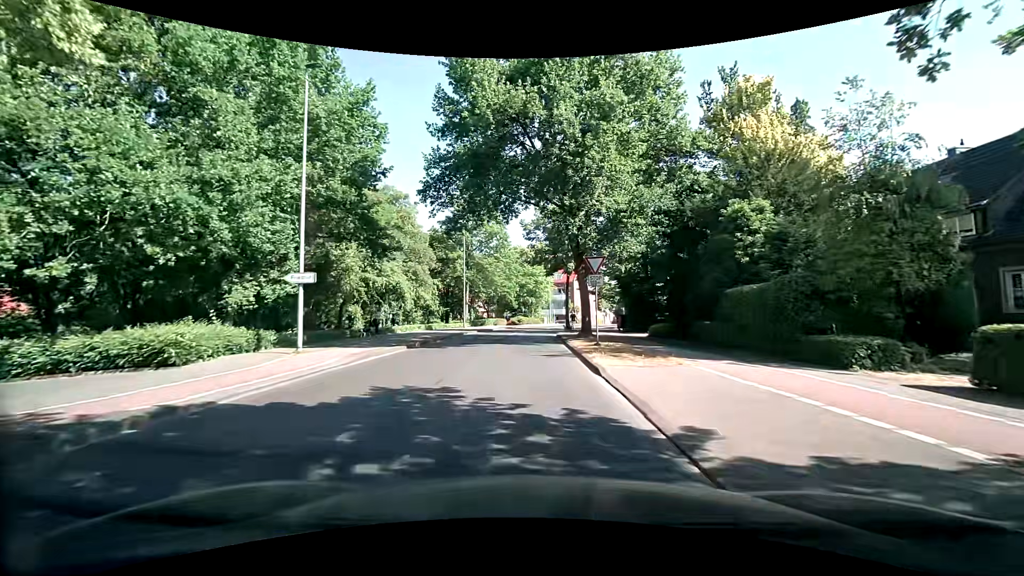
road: tertiary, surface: asphalt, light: Day
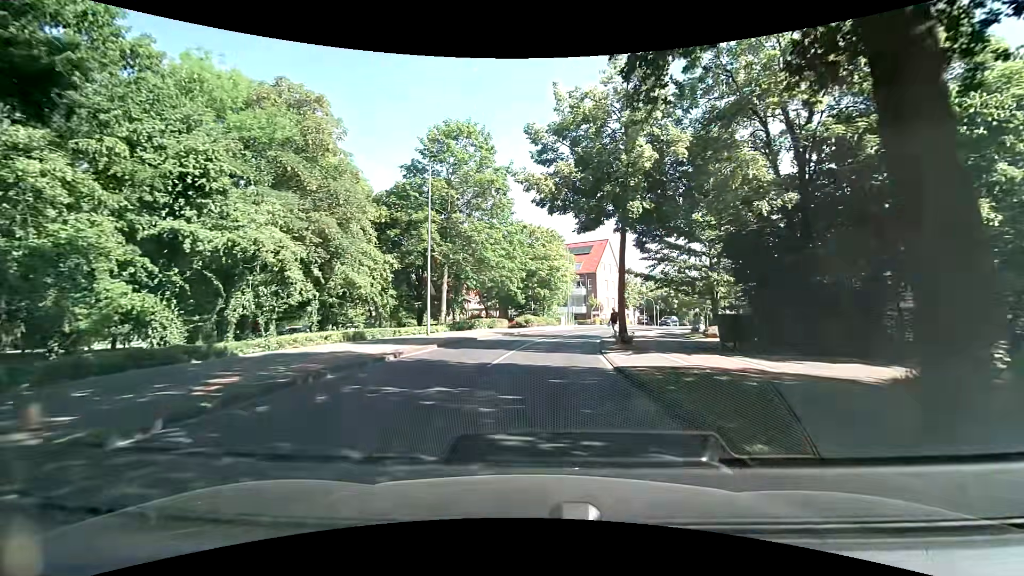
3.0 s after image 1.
(-0.3, +20.9) m; -1°
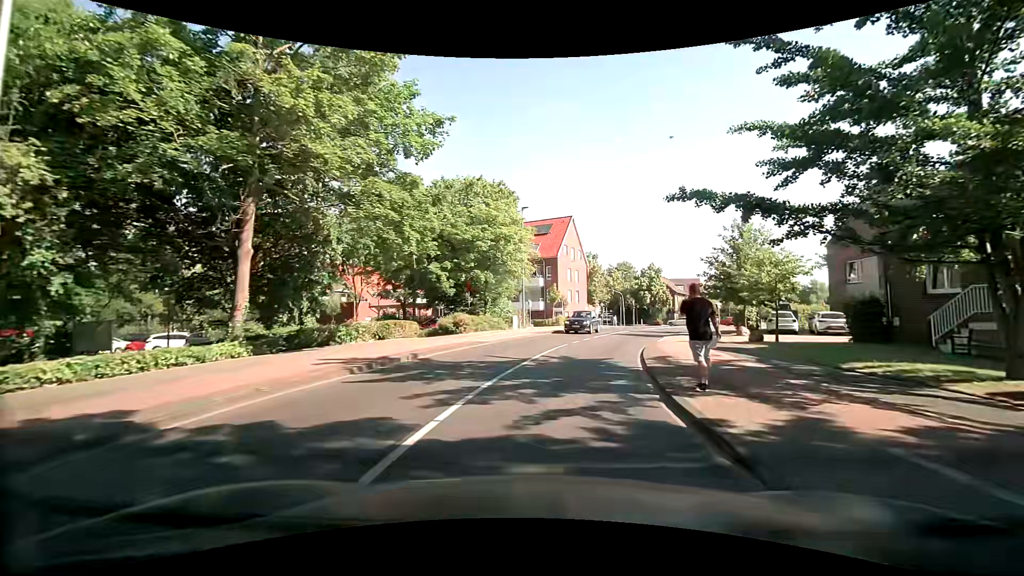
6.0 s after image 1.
(+0.6, +20.8) m; +7°
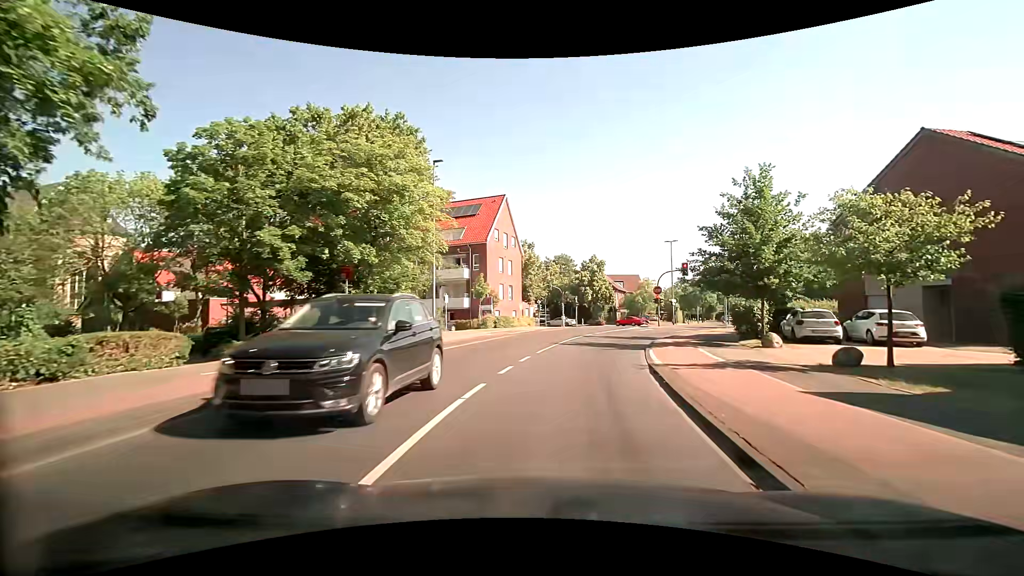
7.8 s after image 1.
(+0.6, +12.6) m; +5°
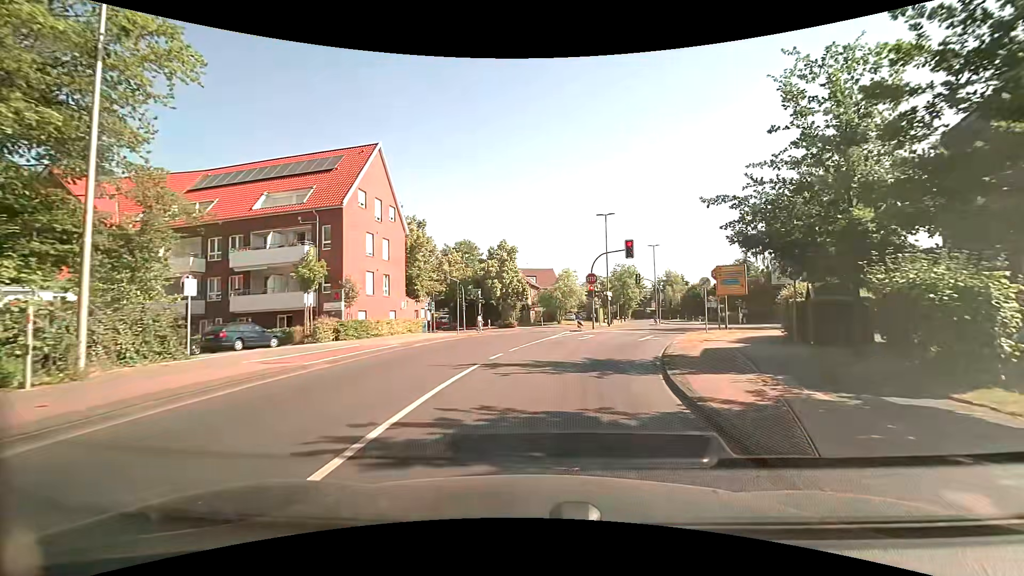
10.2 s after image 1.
(+2.0, +17.0) m; +12°
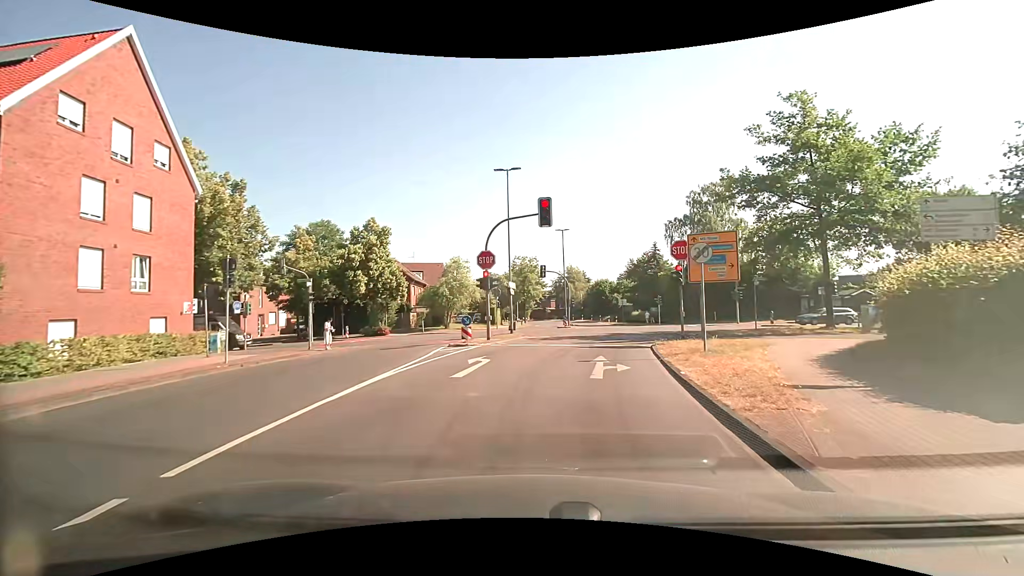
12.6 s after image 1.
(+1.3, +14.2) m; +12°
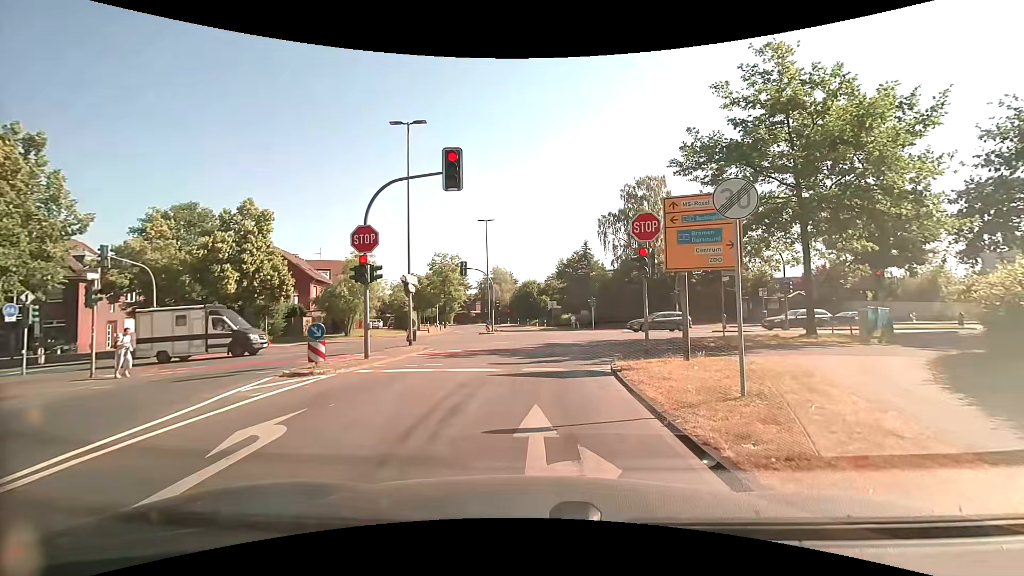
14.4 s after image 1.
(+0.5, +7.4) m; +8°
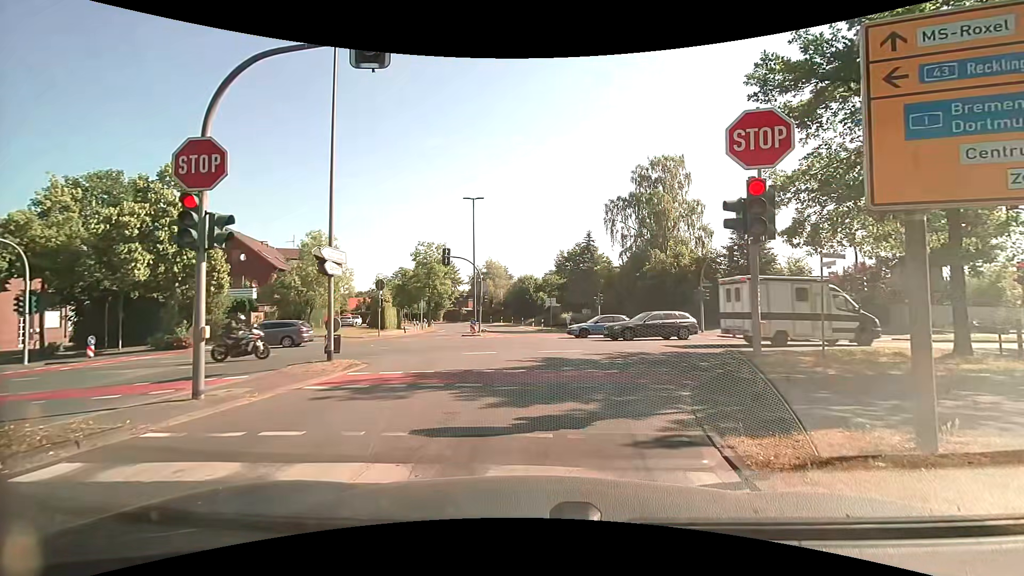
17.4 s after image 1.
(+0.1, +7.7) m; +2°
(0, +10) (0, +20) (-1, +30) (-2, +40) (-3, +50) (-5, +60) (-8, +69) (-11, +79) (-16, +87) (-22, +96) m
